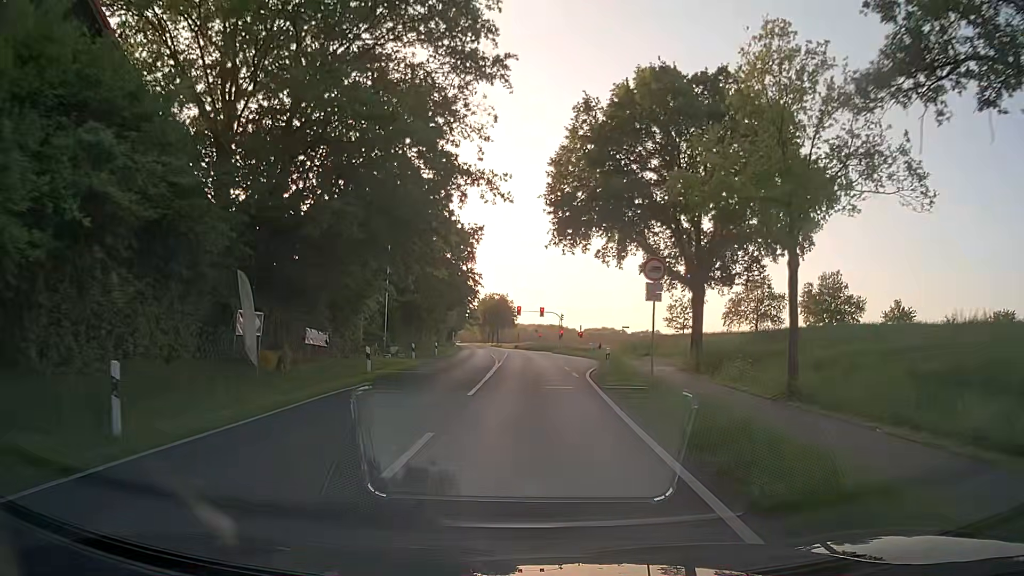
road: secondary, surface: asphalt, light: Day
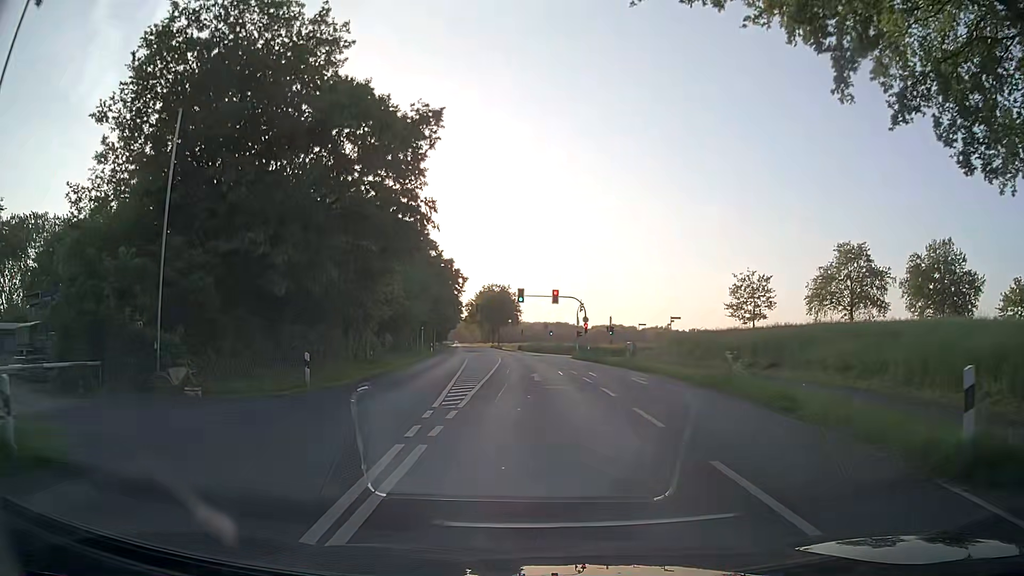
(-0.1, +31.3) m; 0°
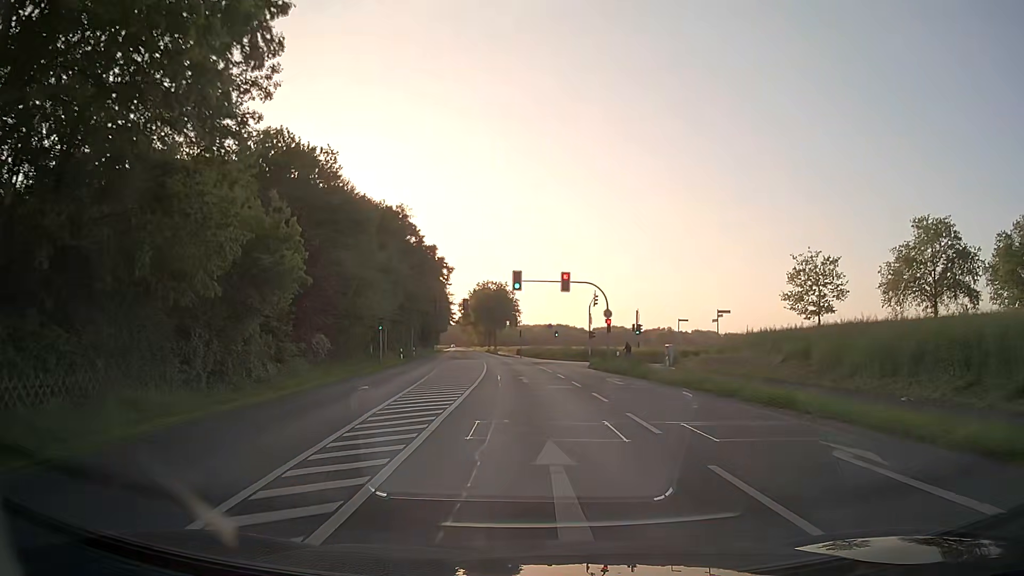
(-0.2, +18.3) m; 0°
(0, +10) (0, +20) (-1, +30) (-1, +40) (-2, +50) (-2, +60) (-3, +70) (-5, +80) (-6, +90) (-7, +100) m
